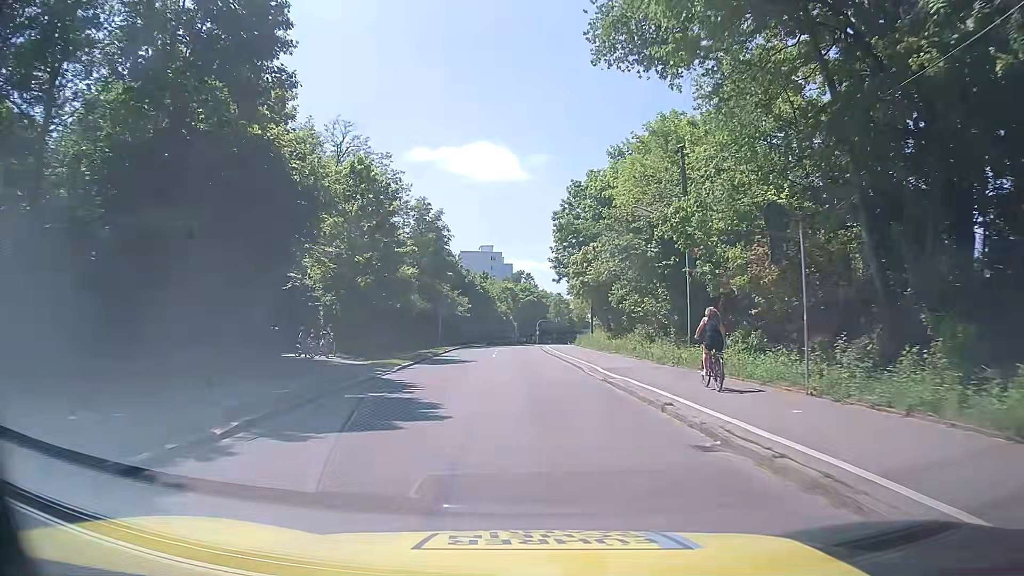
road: residential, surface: asphalt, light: Day
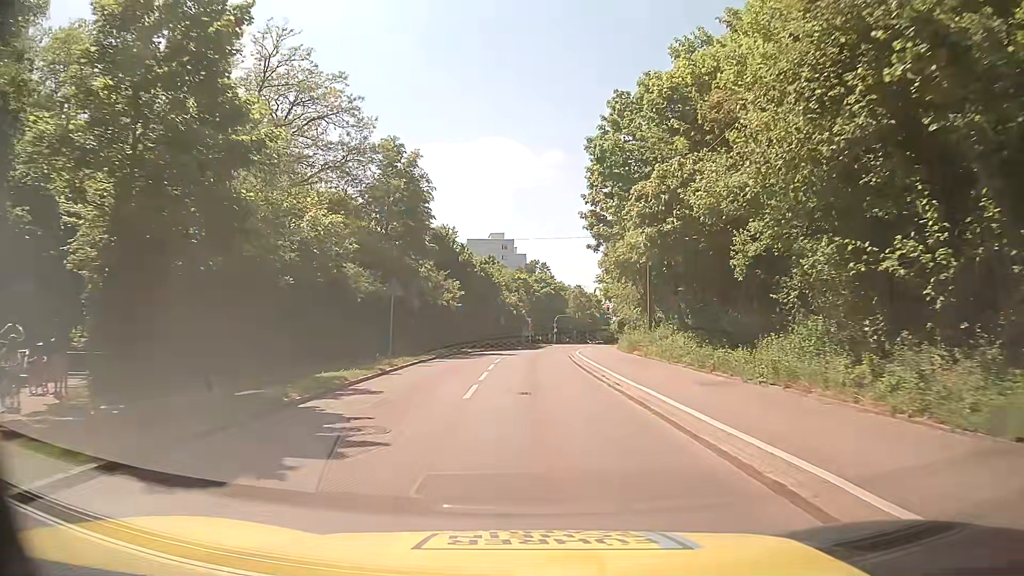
(-0.1, +20.7) m; -1°
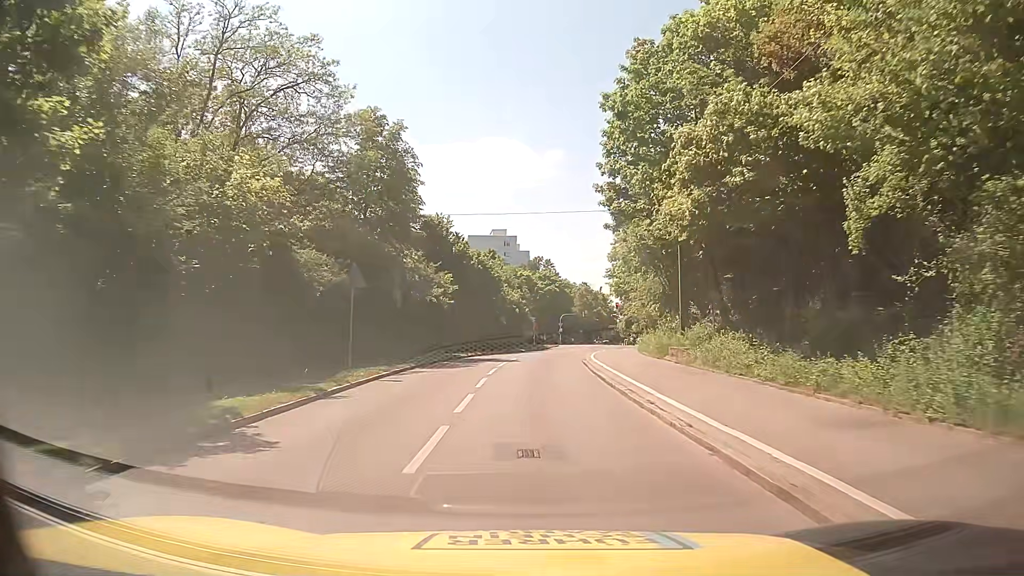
(0.0, +6.5) m; +1°
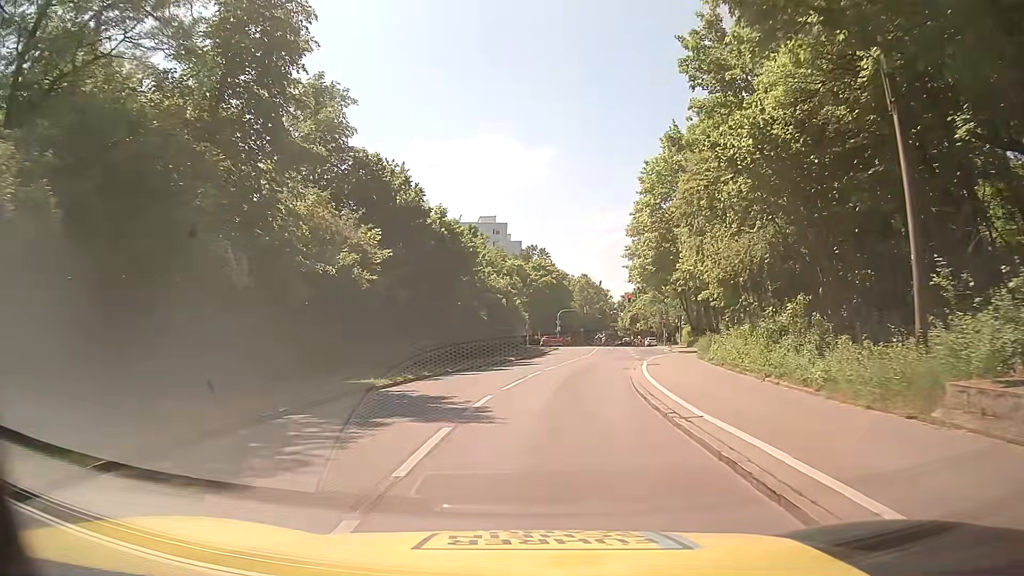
(-0.2, +18.1) m; 0°
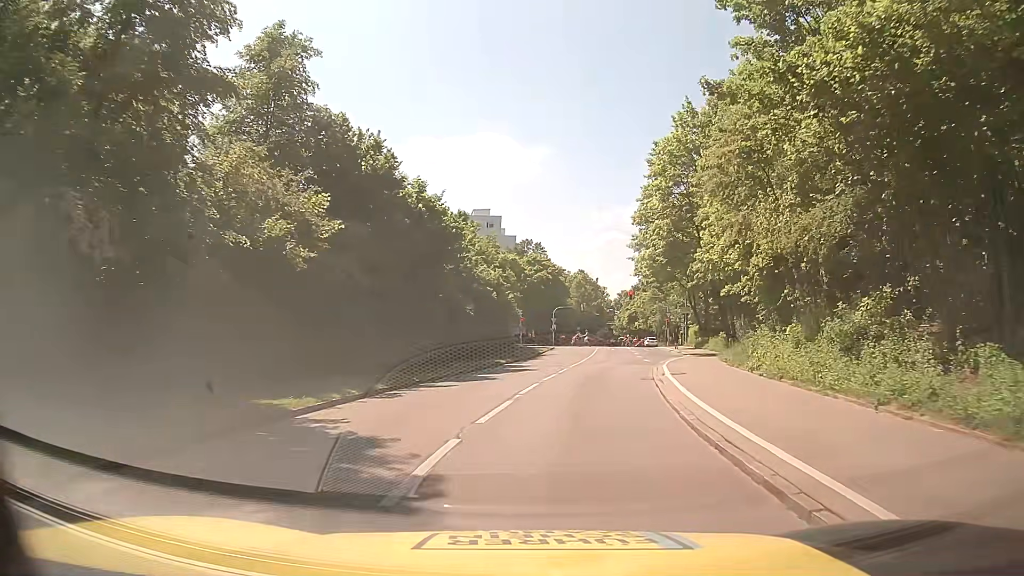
(0.0, +5.6) m; 0°
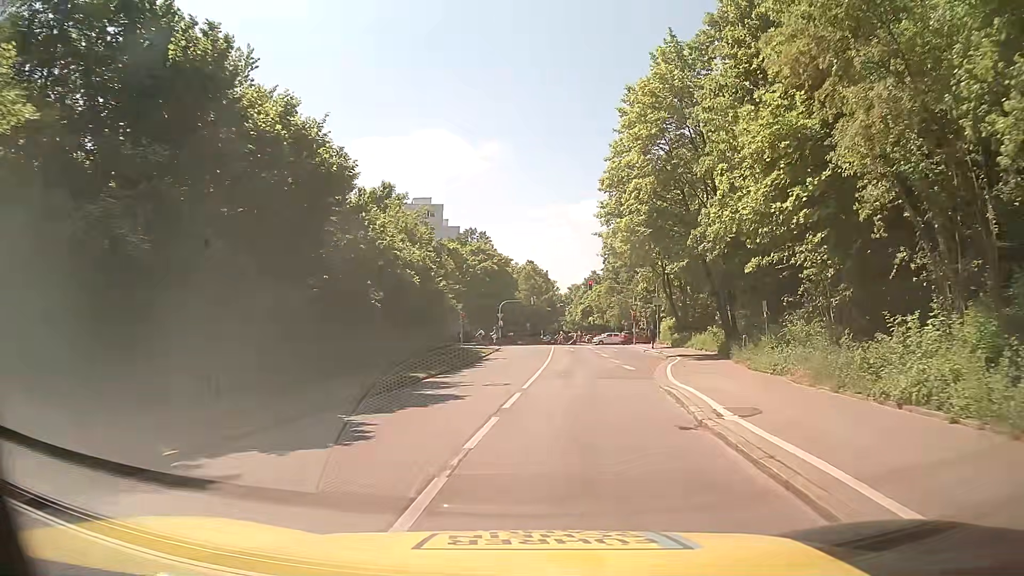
(+0.5, +10.9) m; +6°
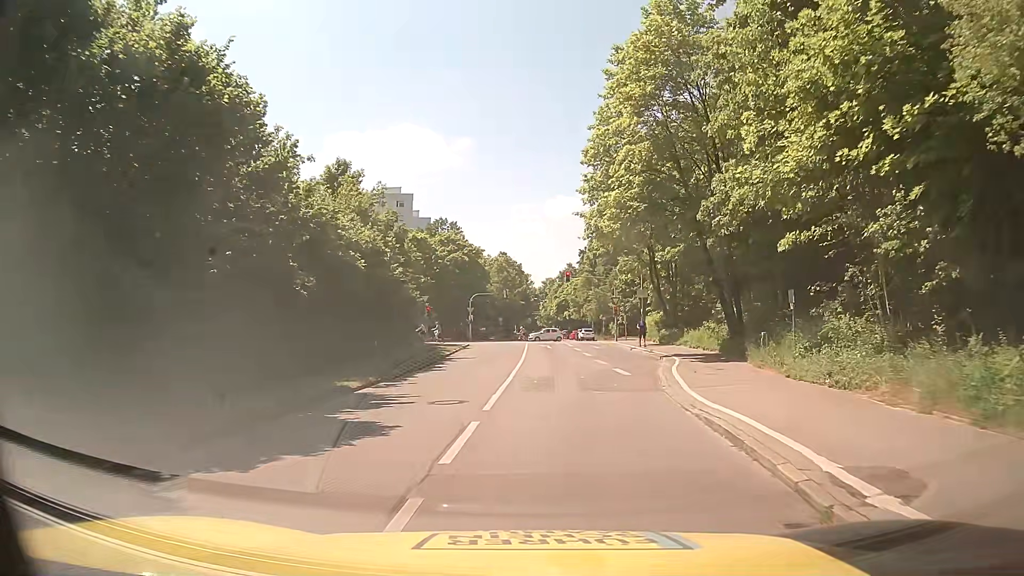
(0.0, +5.3) m; +1°
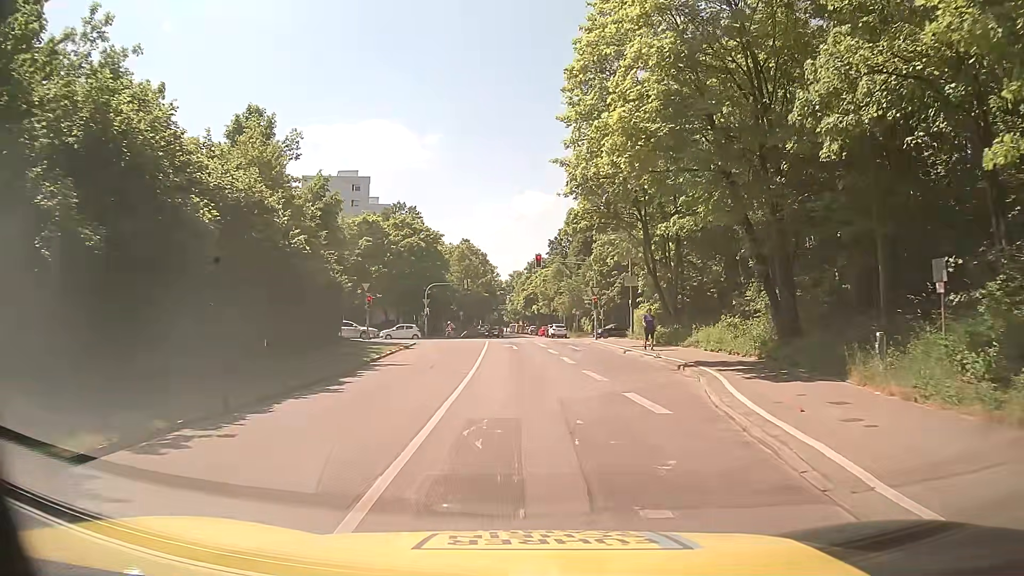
(+0.2, +9.8) m; +3°
